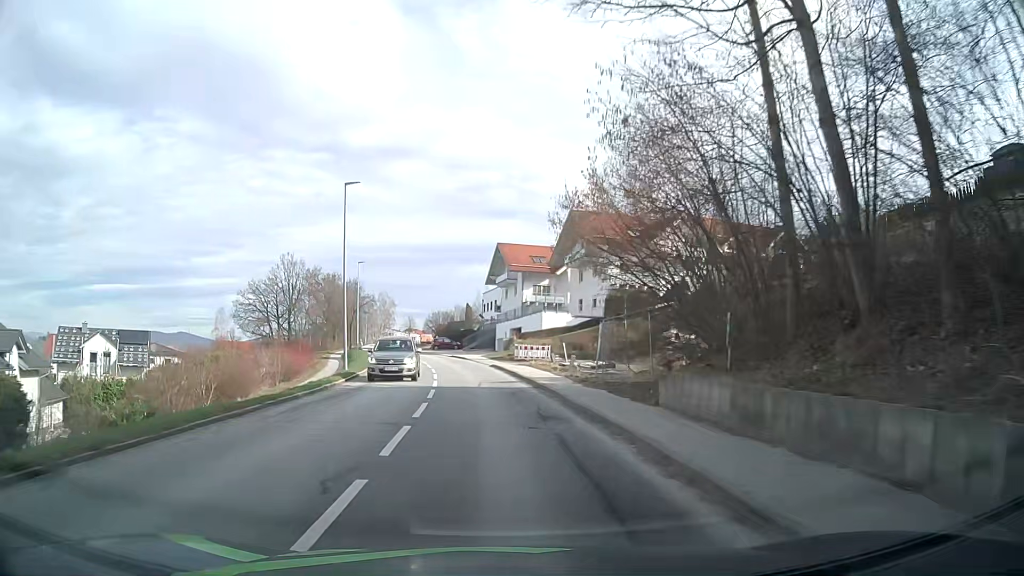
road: tertiary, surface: asphalt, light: Day
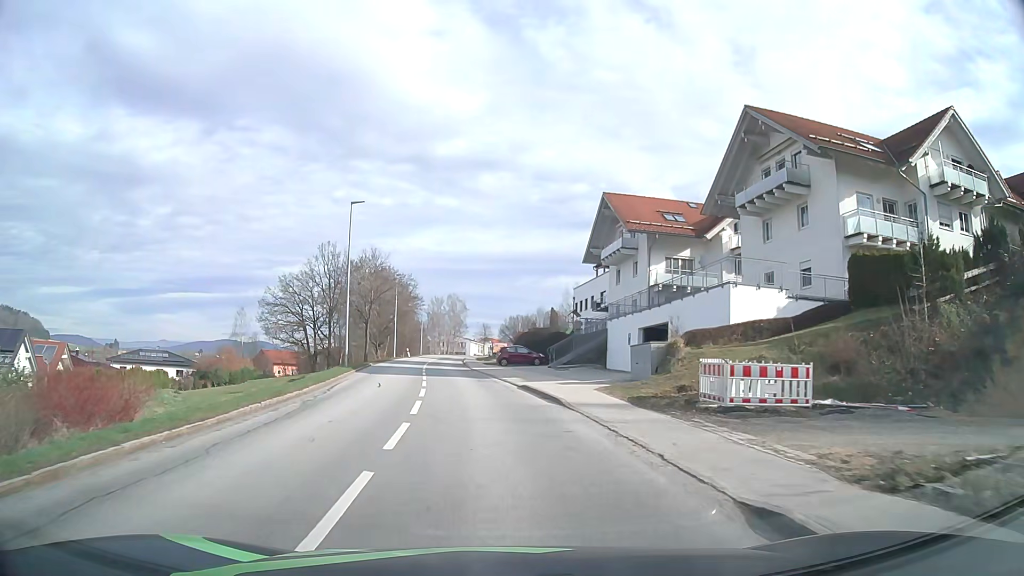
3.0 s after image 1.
(-1.9, +31.5) m; -7°
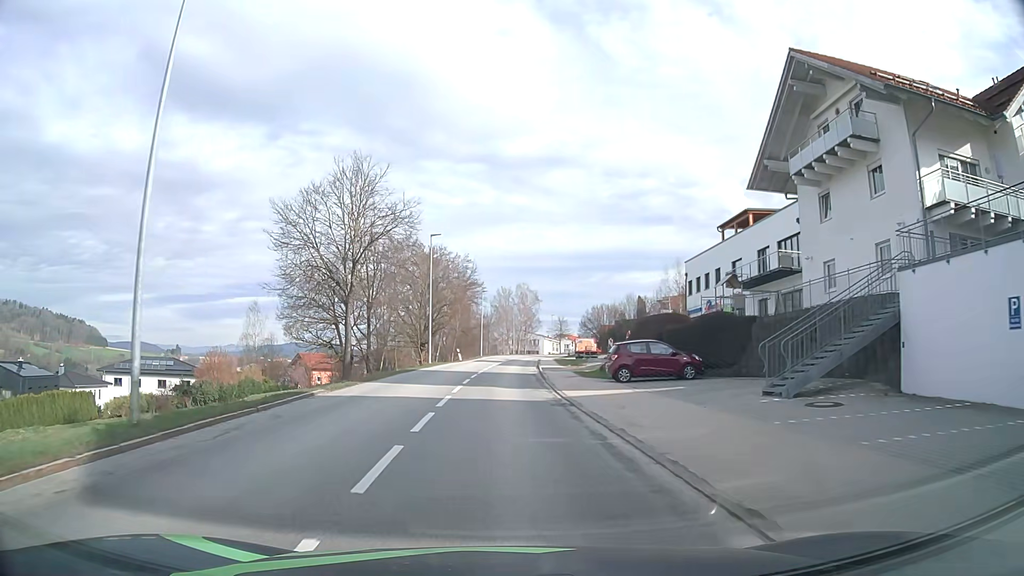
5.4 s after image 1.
(-1.5, +25.4) m; -6°
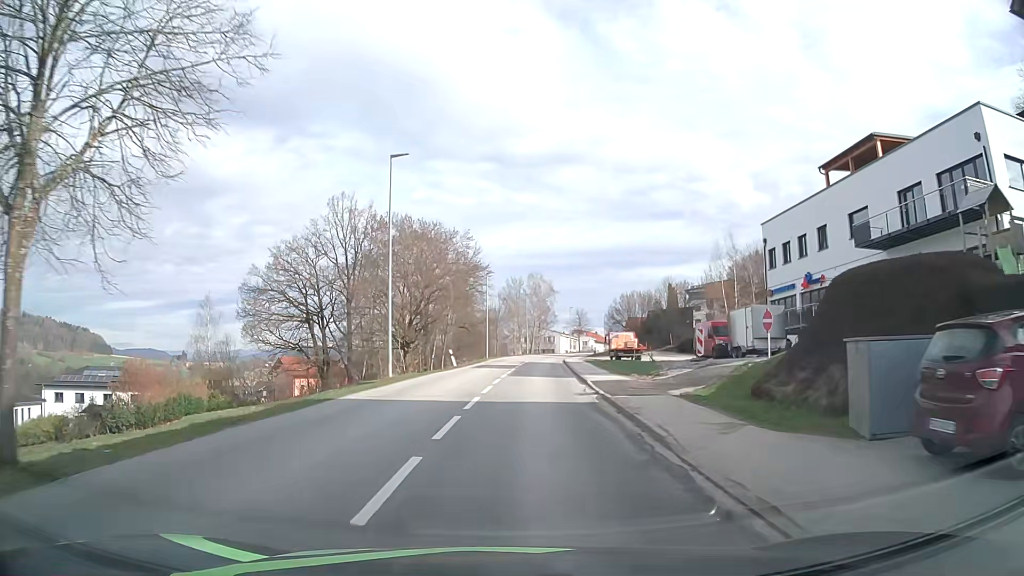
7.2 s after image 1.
(-0.3, +19.4) m; -1°
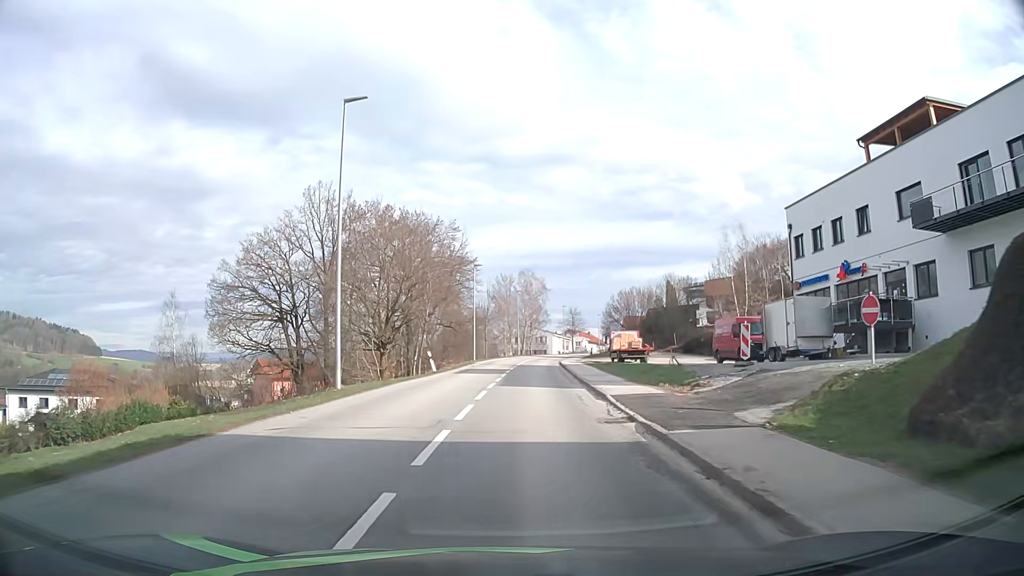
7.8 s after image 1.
(0.0, +6.5) m; 0°
(0, +10) (+1, +20) (+1, +30) (+2, +40) (+3, +50) (+4, +60) (+5, +70) (+6, +80) (+8, +90) (+10, +99) m
